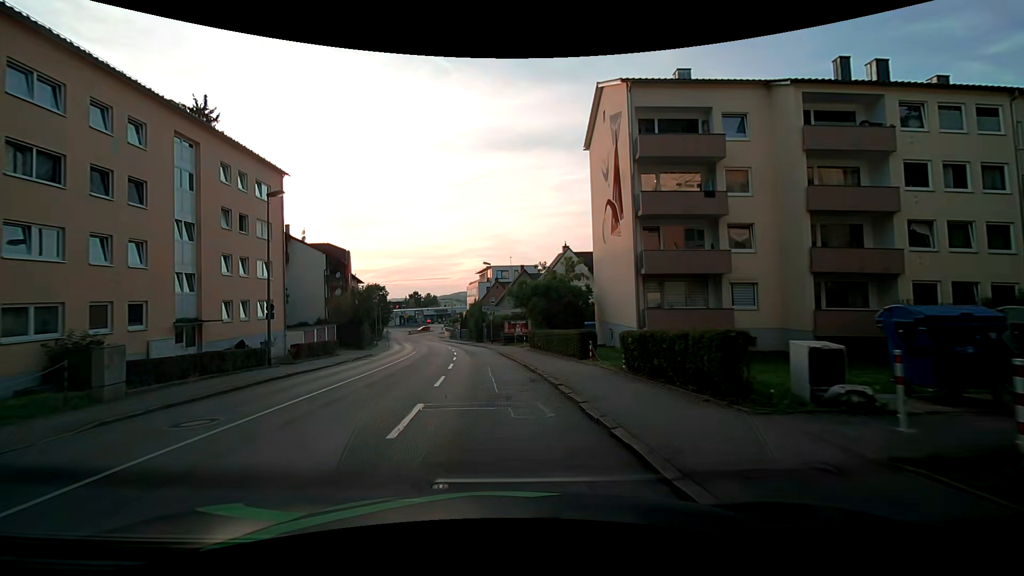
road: tertiary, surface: asphalt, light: Day
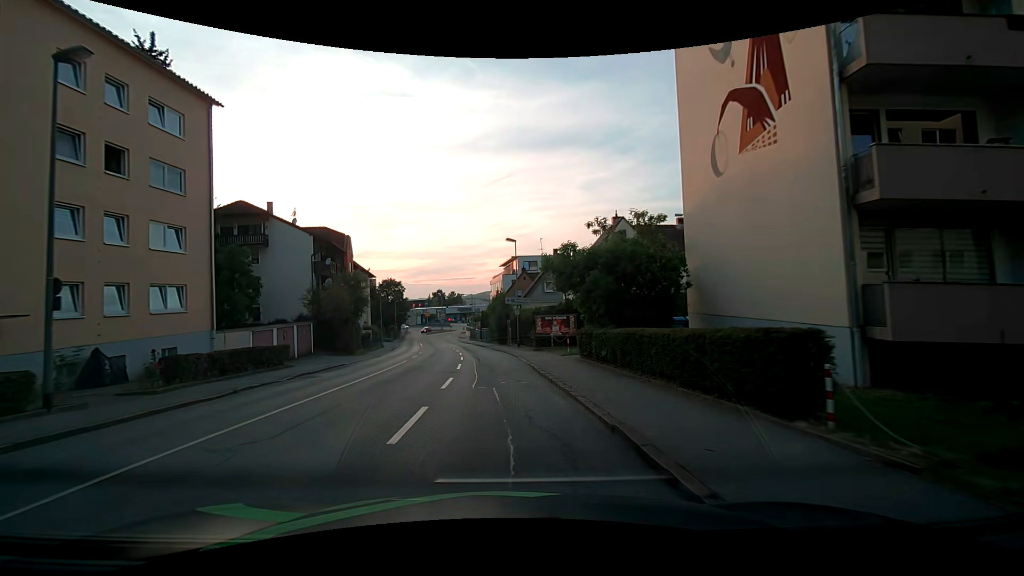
(-0.2, +12.6) m; -2°
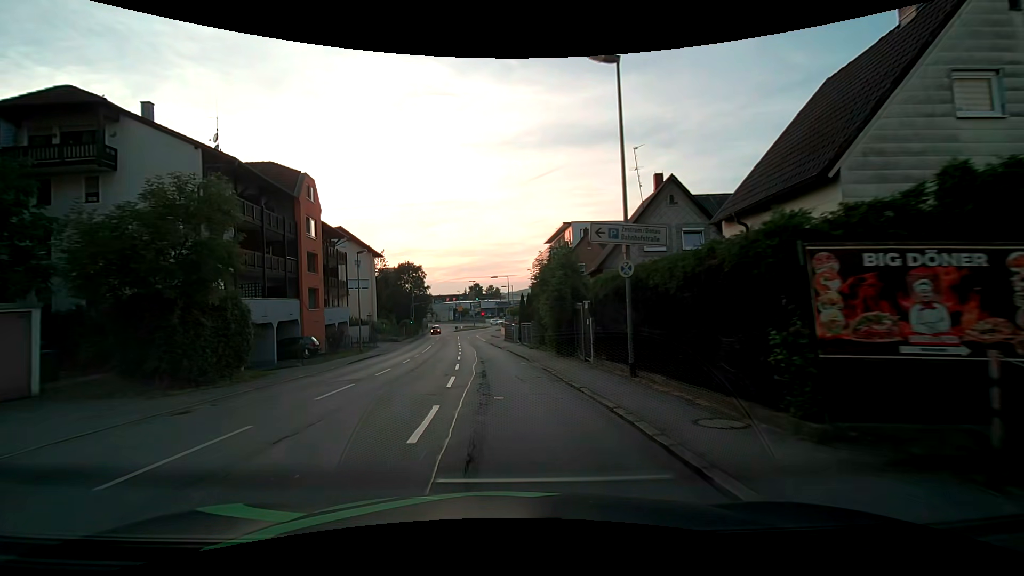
(-1.0, +24.8) m; -6°
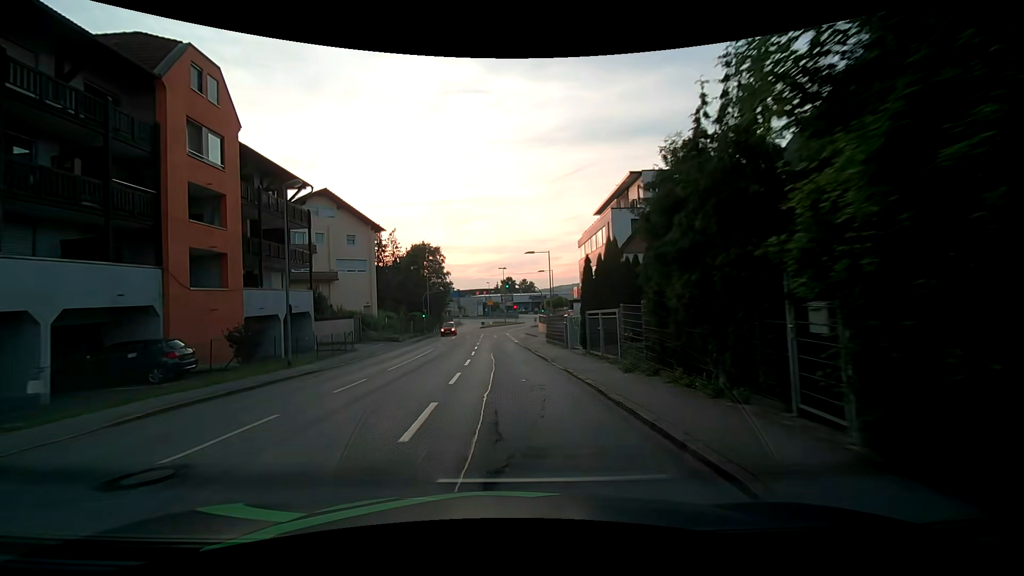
(-0.3, +18.2) m; -2°
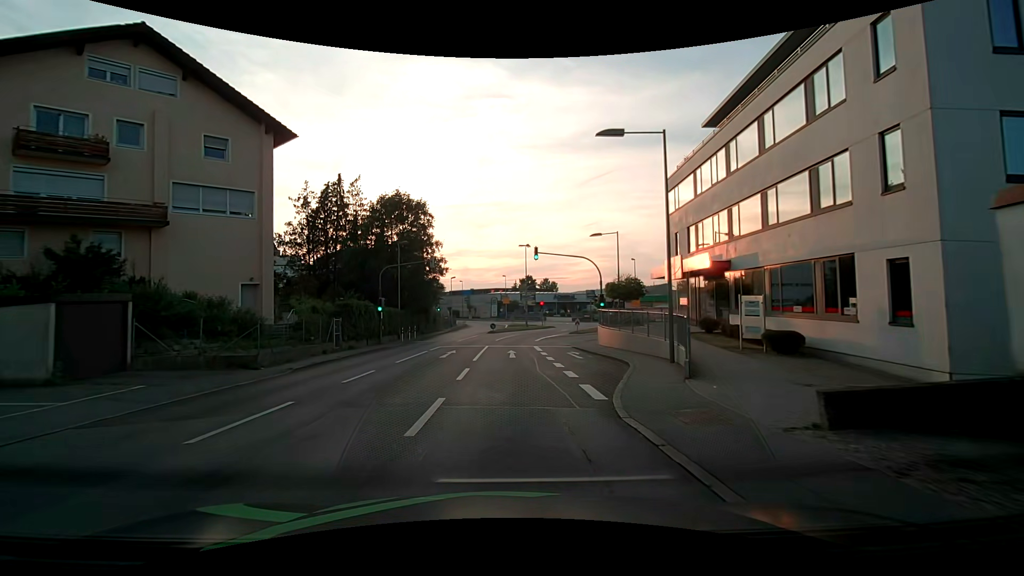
(-0.9, +29.4) m; -3°
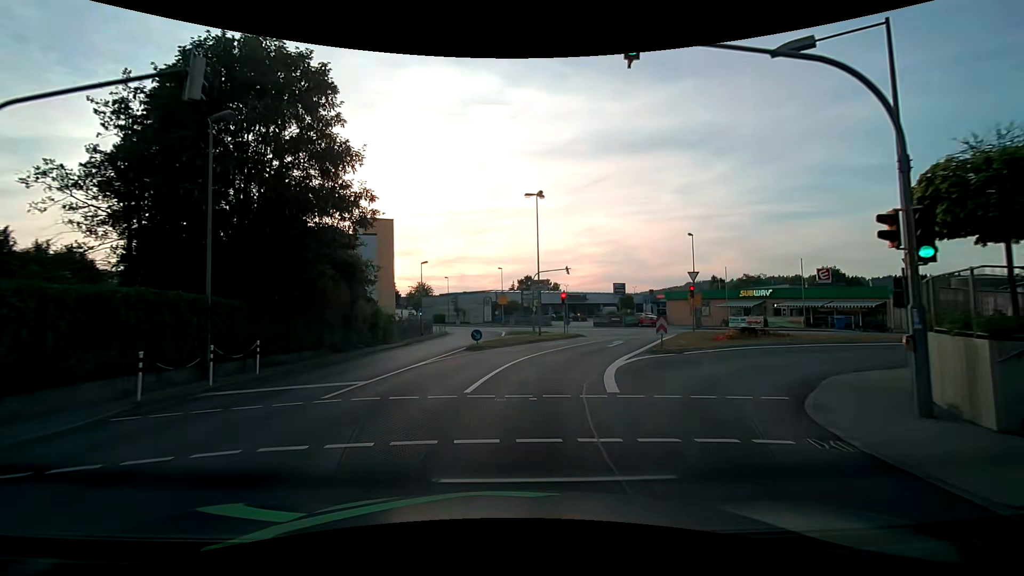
(0.0, +26.1) m; 0°
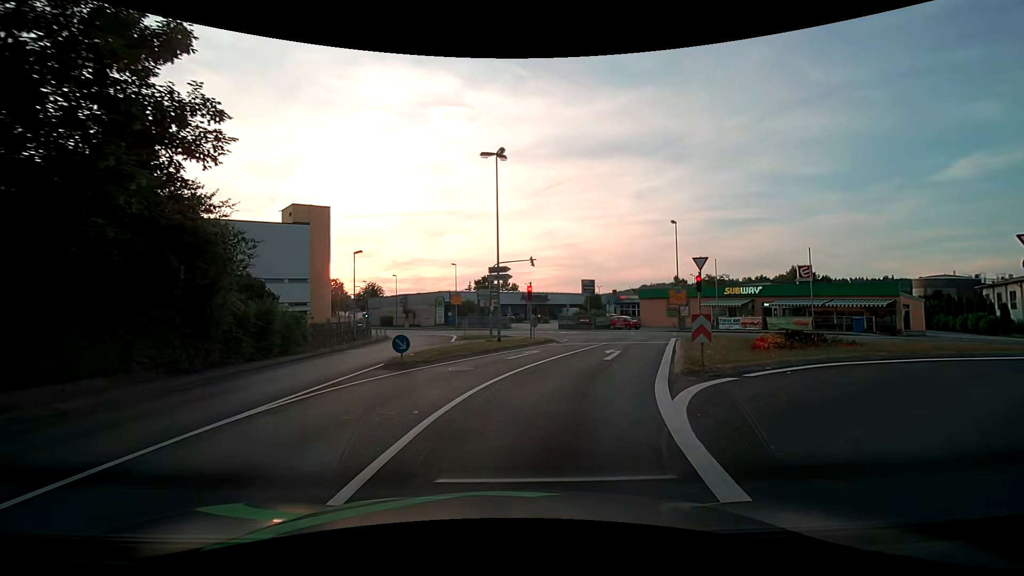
(+0.3, +8.9) m; +5°
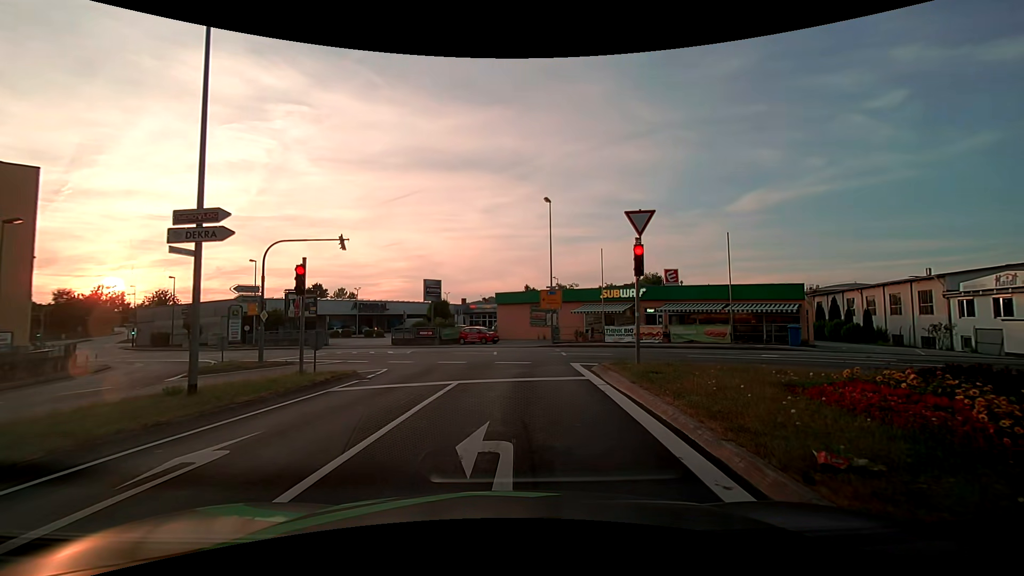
(+2.1, +14.0) m; +17°
